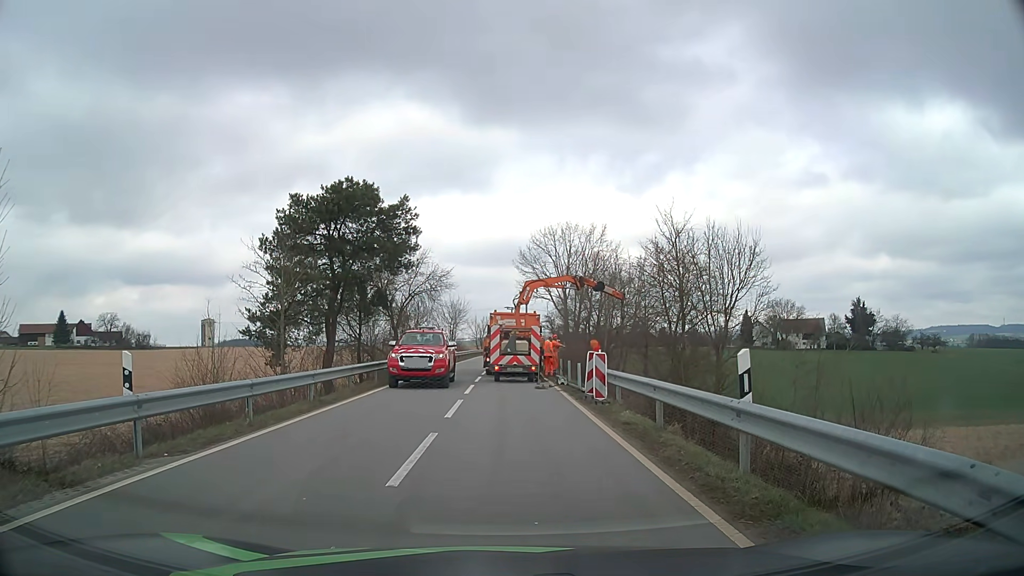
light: Day
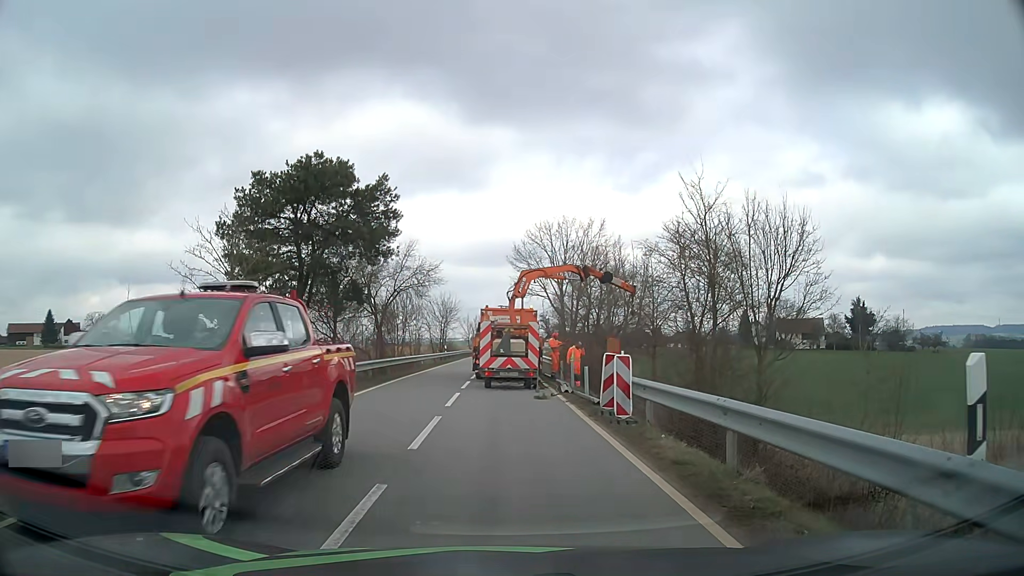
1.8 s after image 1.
(0.0, +4.1) m; 0°
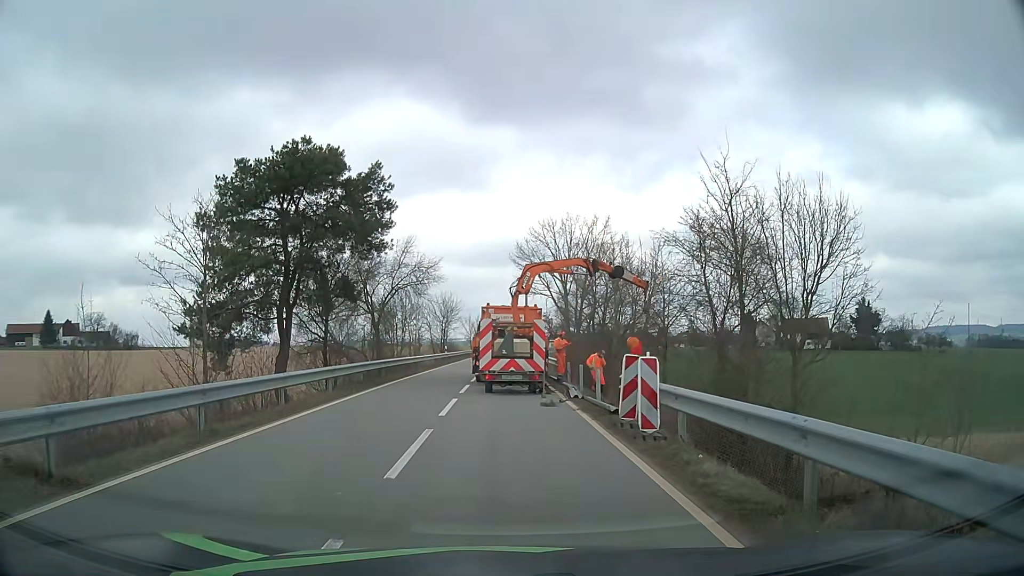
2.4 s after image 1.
(0.0, +2.0) m; 0°
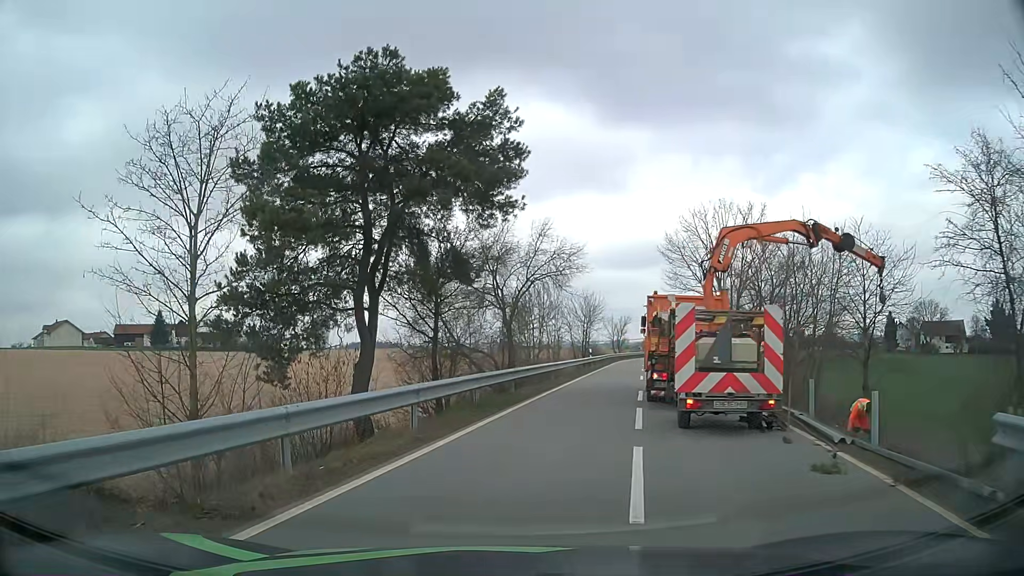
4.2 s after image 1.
(-0.8, +7.8) m; -12°
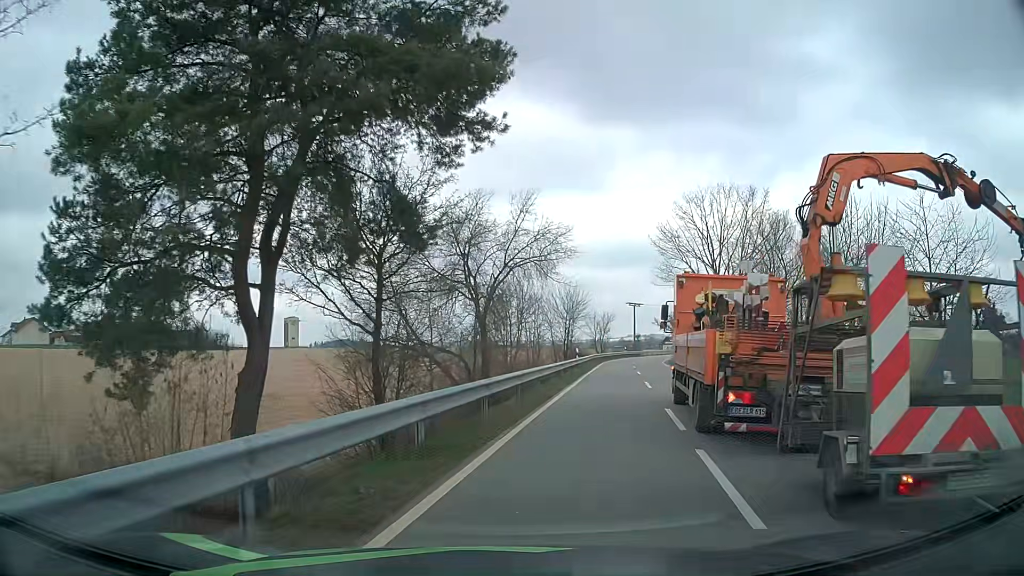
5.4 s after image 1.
(0.0, +6.4) m; +2°
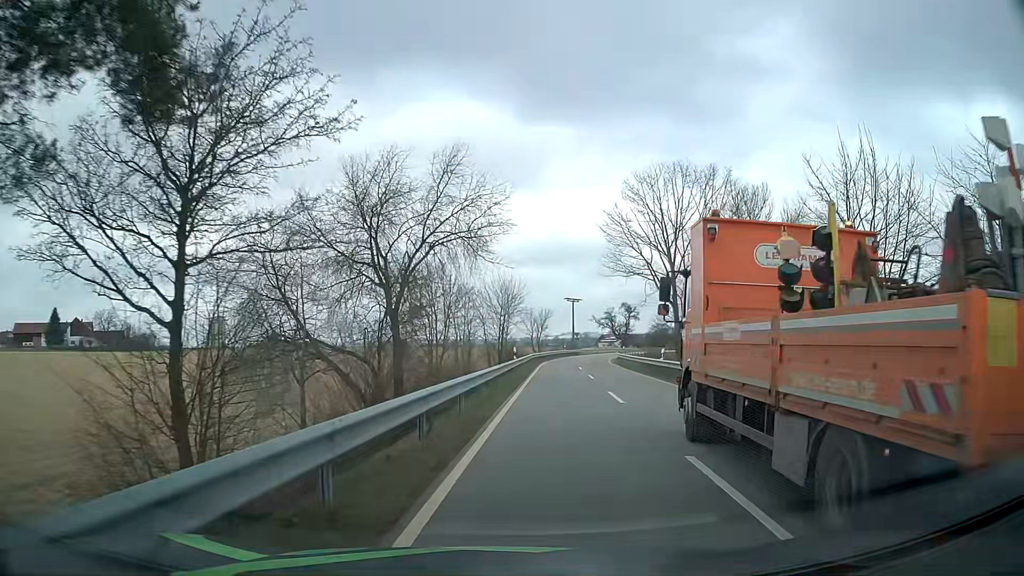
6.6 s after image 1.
(+0.4, +6.9) m; +6°
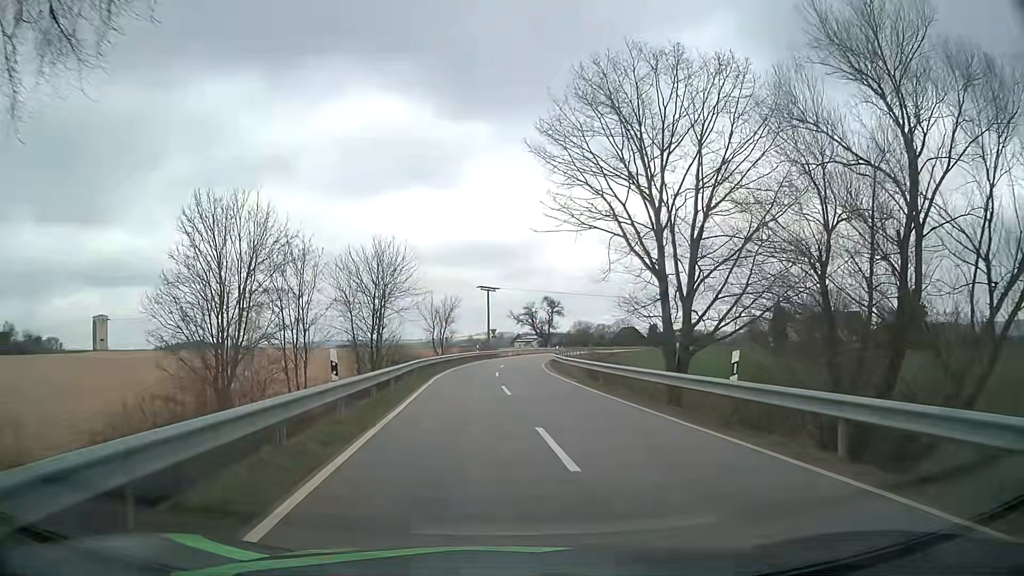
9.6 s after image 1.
(+1.8, +21.5) m; +8°
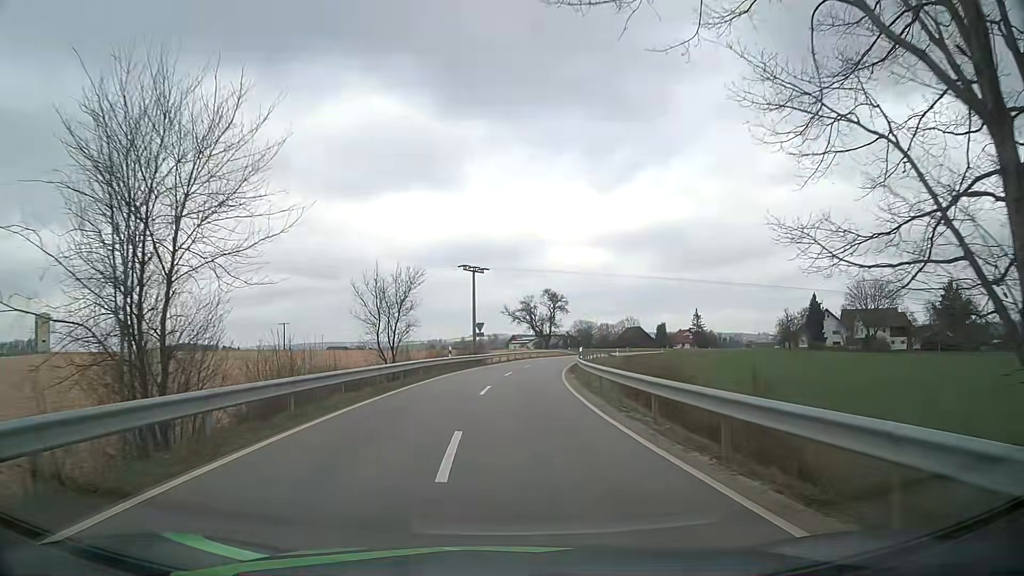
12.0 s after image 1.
(-0.1, +23.9) m; 0°
(0, +10) (0, +20) (0, +30) (+1, +40) (+2, +50) (+4, +60) (+6, +70) (+8, +79) (+10, +89) (+13, +99) m
